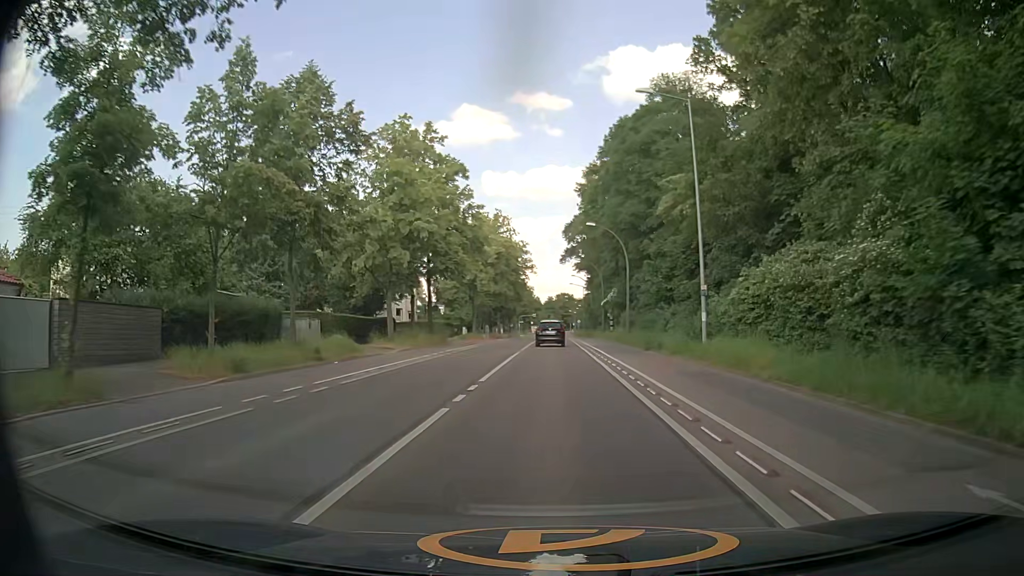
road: secondary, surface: asphalt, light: Day
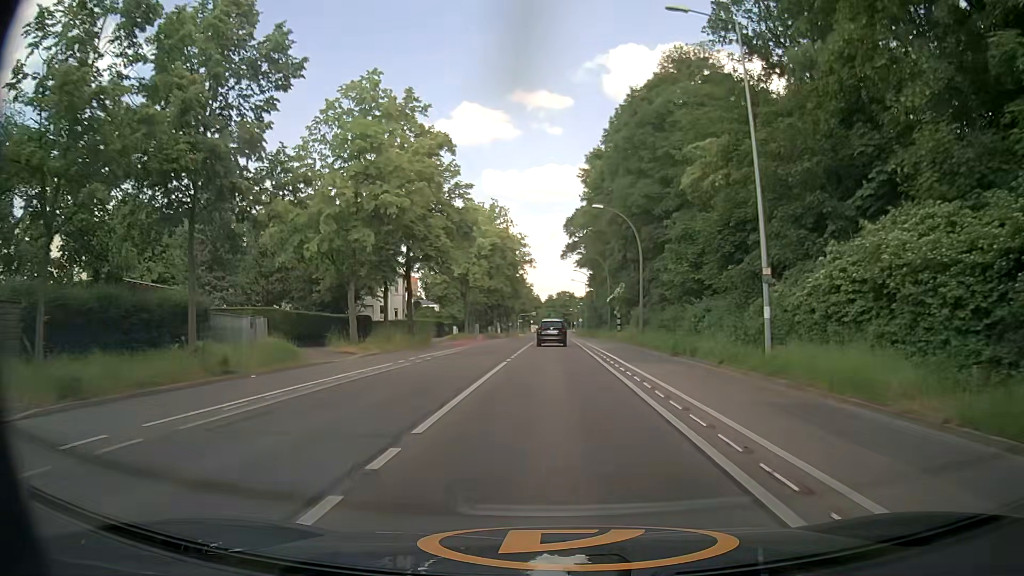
(0.0, +7.6) m; 0°
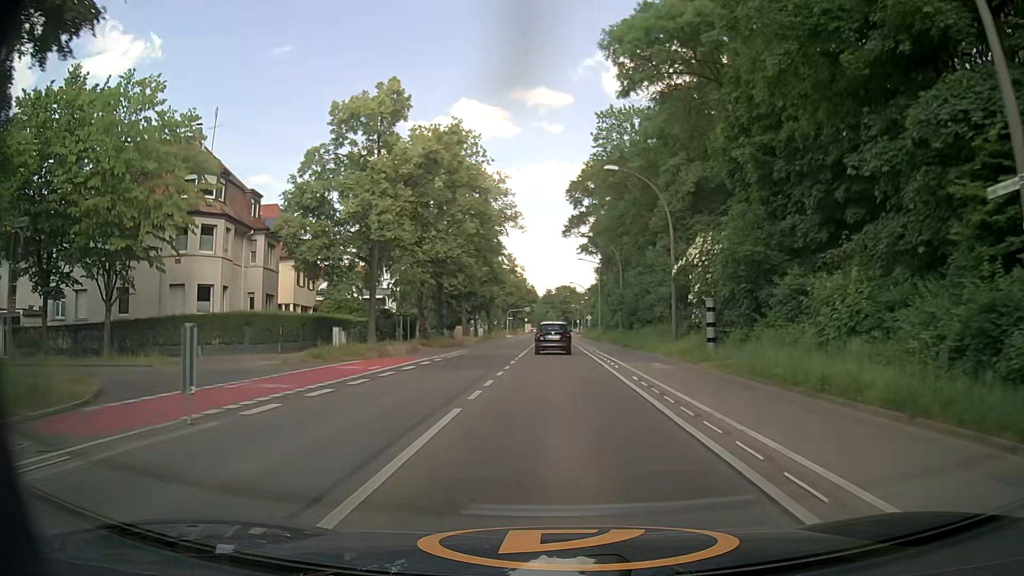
(-0.2, +37.8) m; 0°
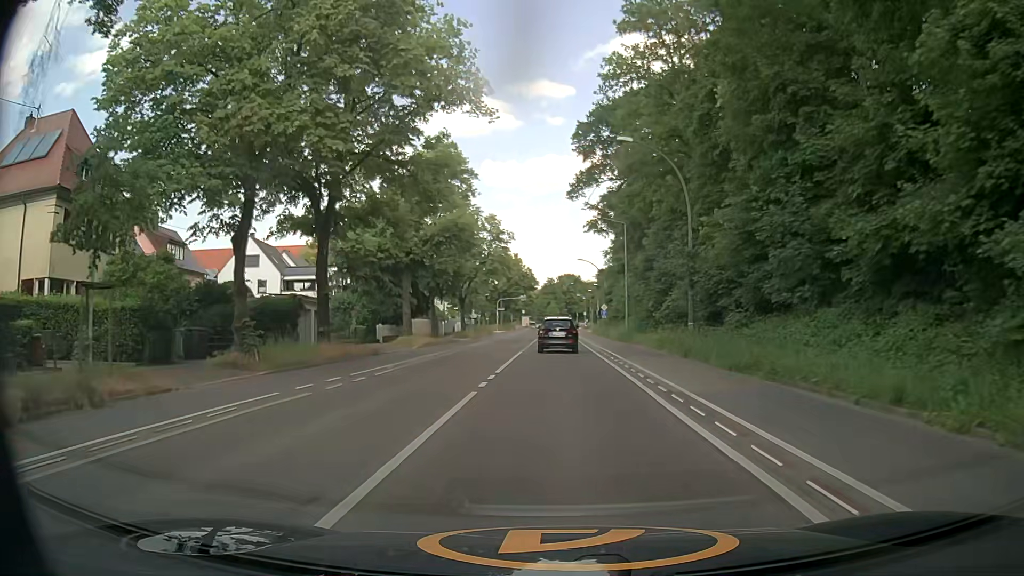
(-0.2, +29.4) m; 0°
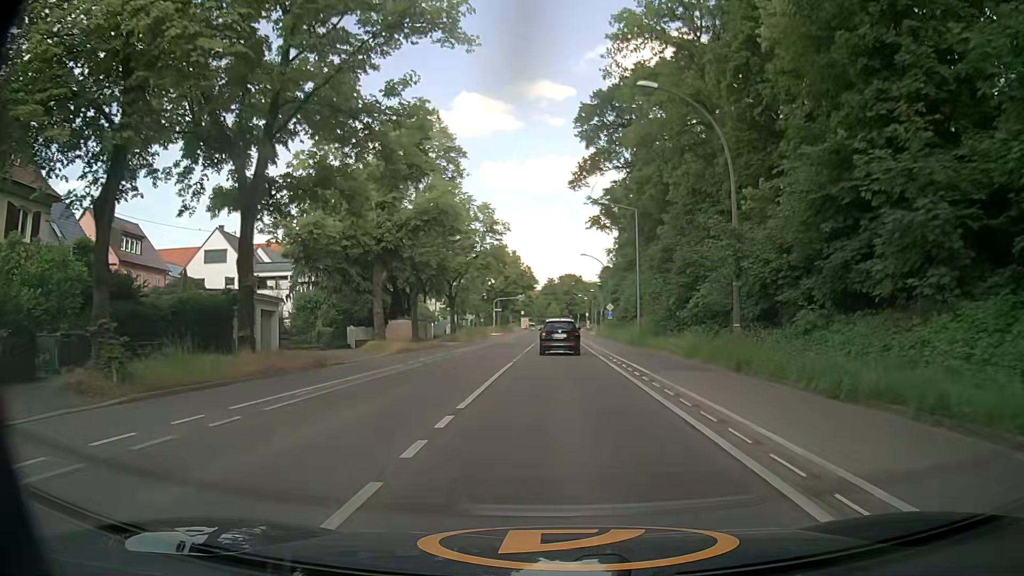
(0.0, +7.3) m; 0°
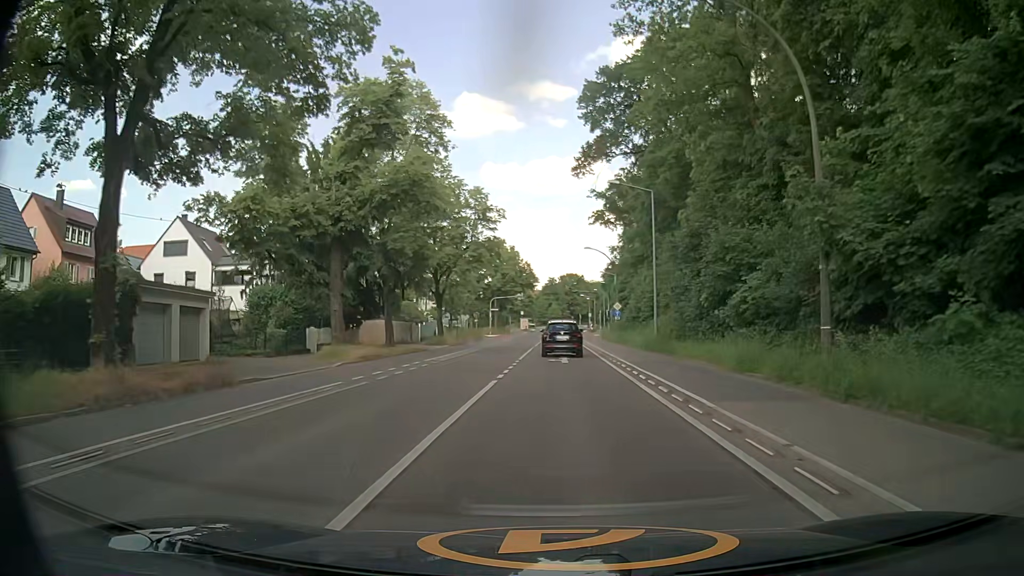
(0.0, +7.4) m; 0°
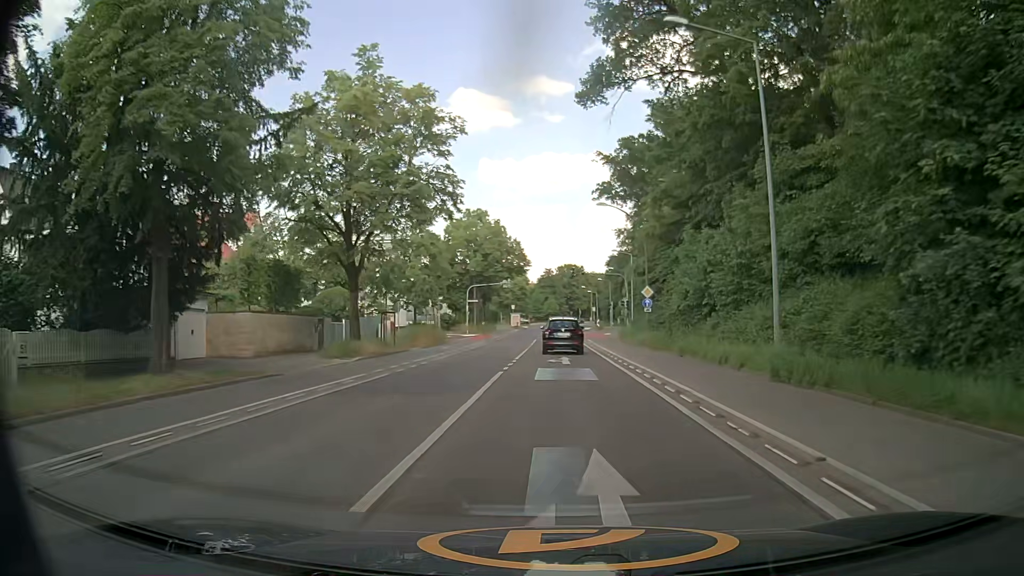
(-0.1, +22.7) m; 0°
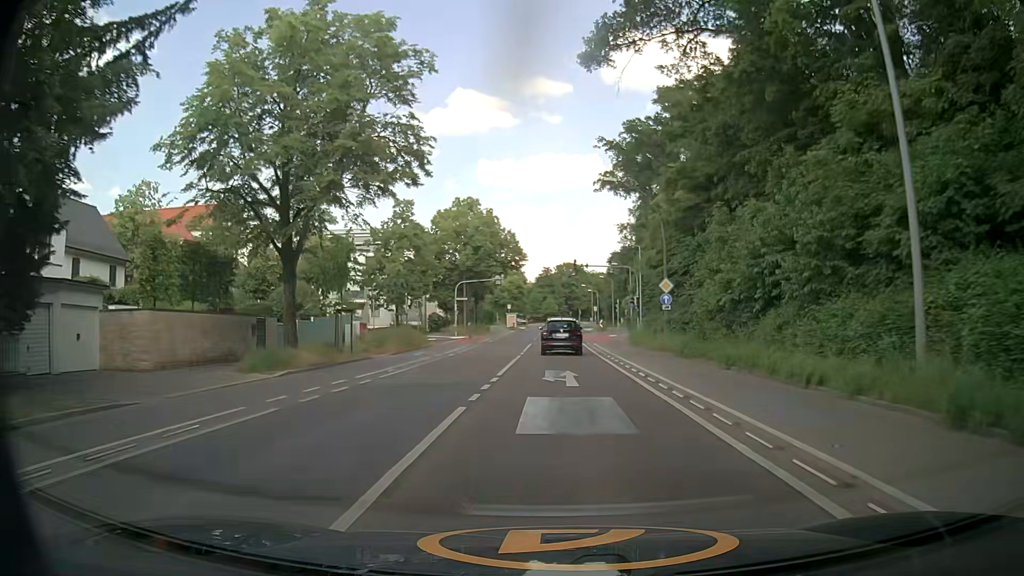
(0.0, +7.8) m; -1°
(0, +10) (0, +20) (+1, +30) (+1, +40) (+1, +50) (+1, +60) (+2, +70) (+3, +80) (+4, +90) (+5, +100) m
